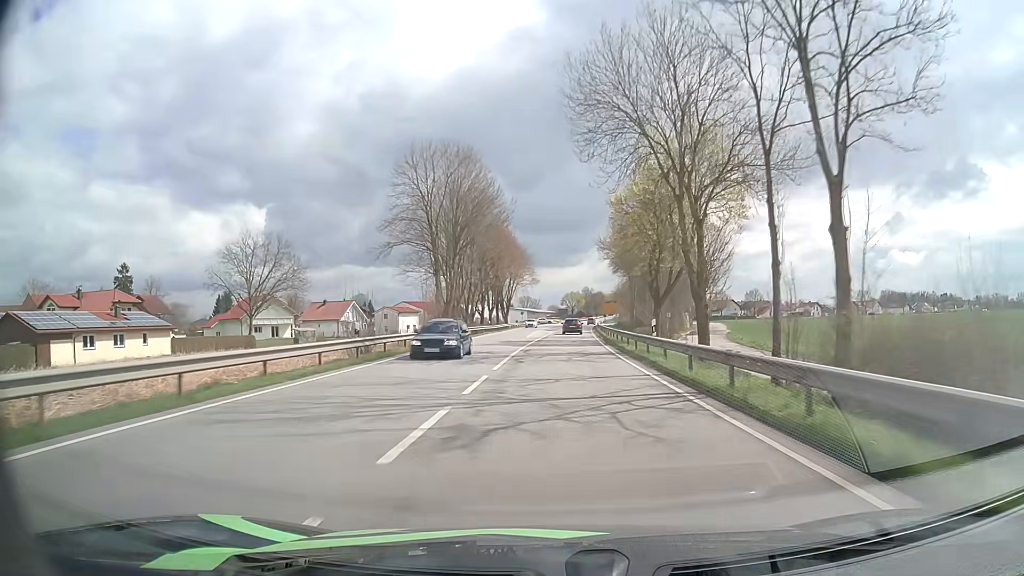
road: primary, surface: asphalt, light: Day
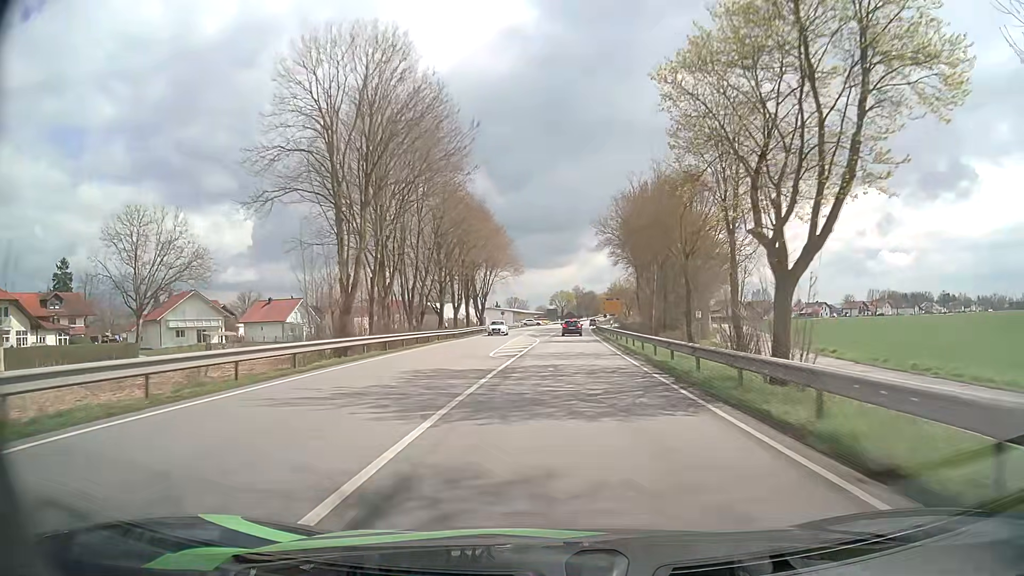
(0.0, +24.4) m; +1°
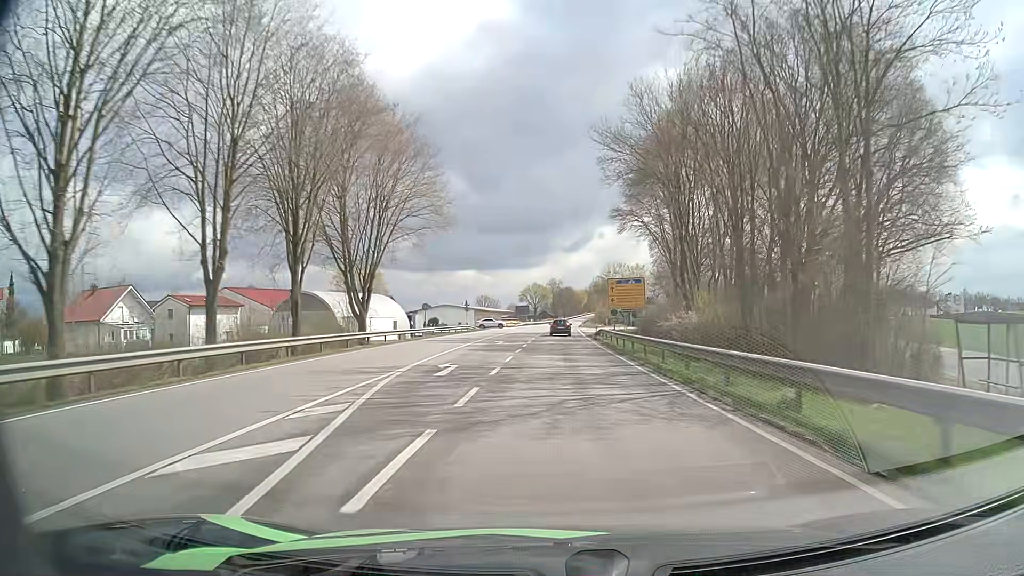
(+0.8, +47.3) m; +2°
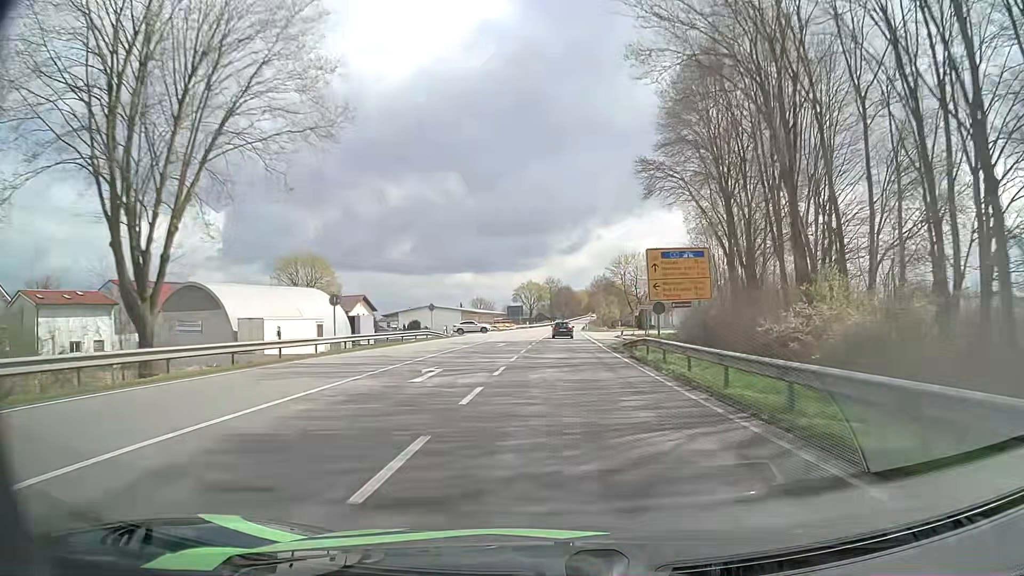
(+0.1, +23.8) m; 0°
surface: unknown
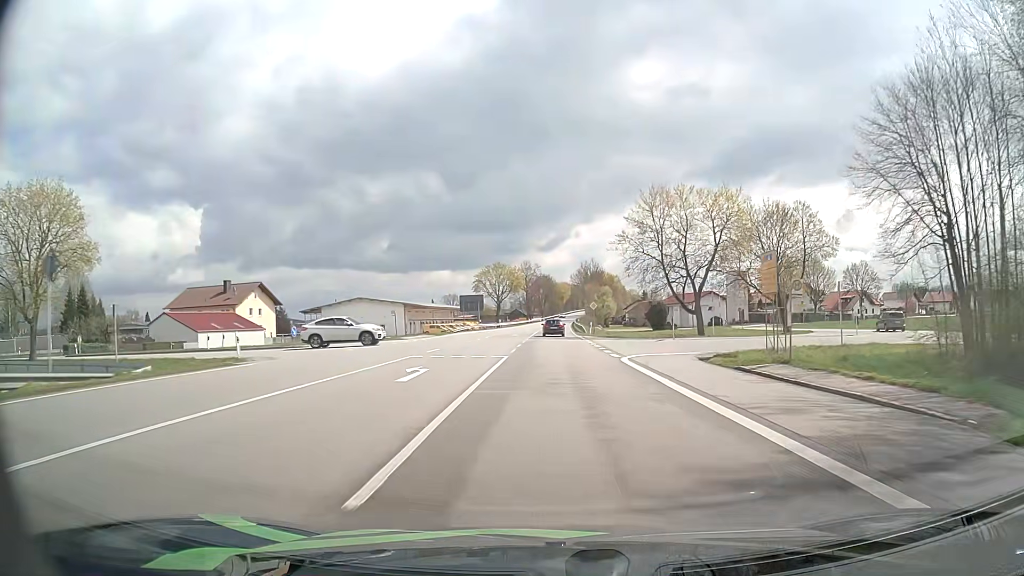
(+0.7, +48.4) m; +2°
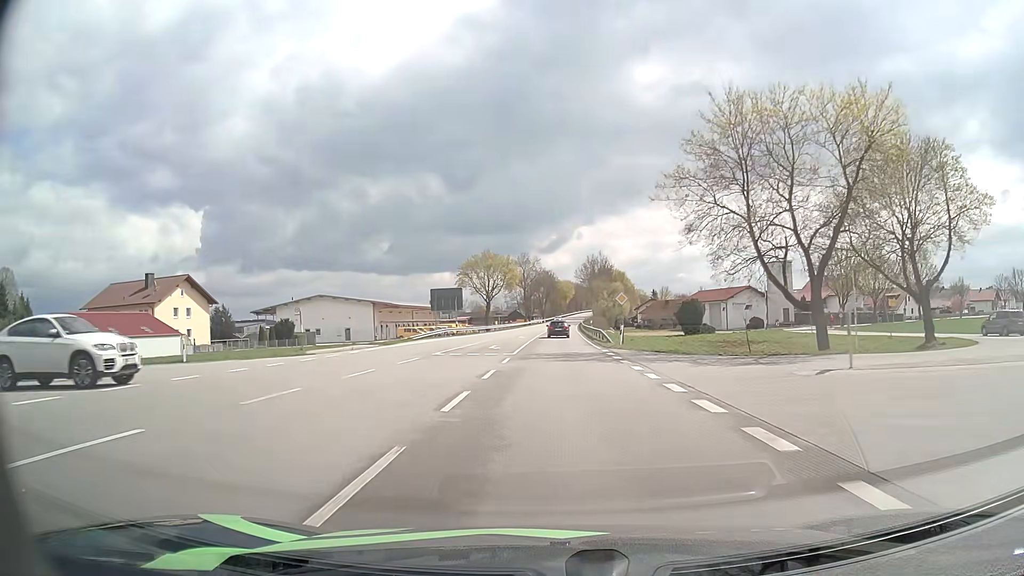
(+0.1, +24.3) m; 0°
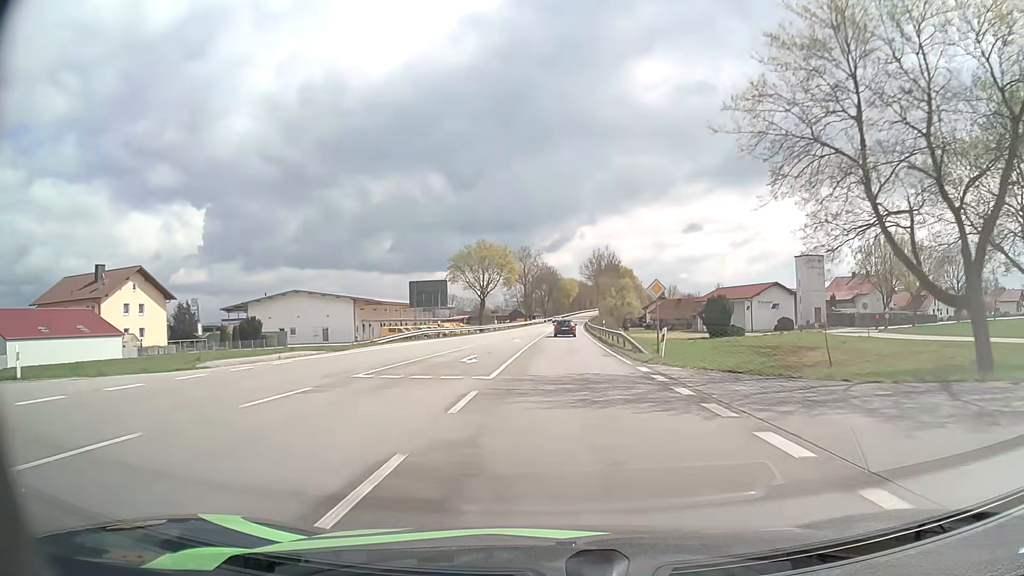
(0.0, +12.2) m; 0°
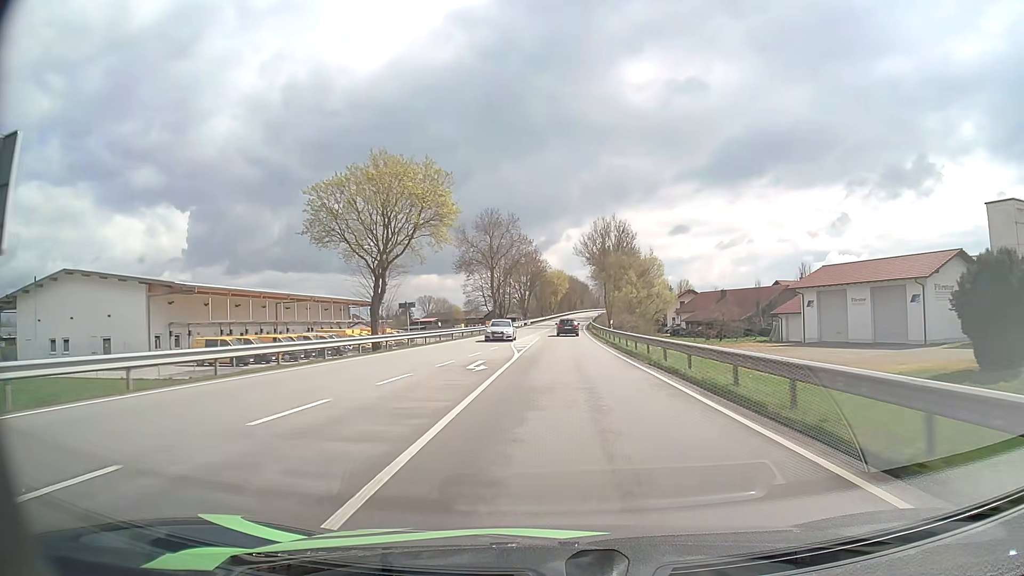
(+0.7, +49.4) m; +1°
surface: asphalt
(0, +10) (0, +20) (0, +30) (0, +40) (+1, +50) (+1, +60) (+1, +70) (+2, +80) (+3, +90) (+3, +100) m
